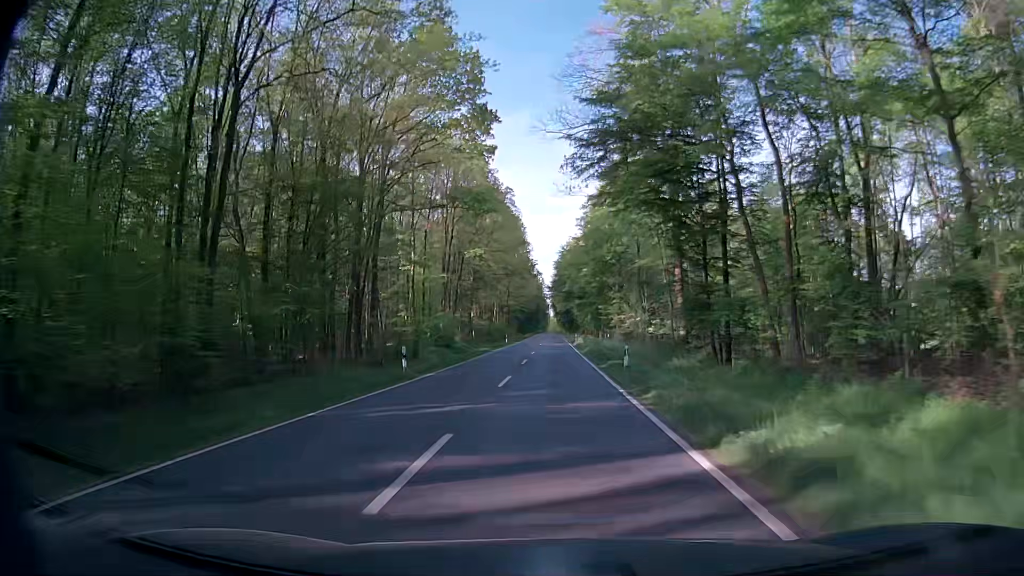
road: secondary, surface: asphalt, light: Day
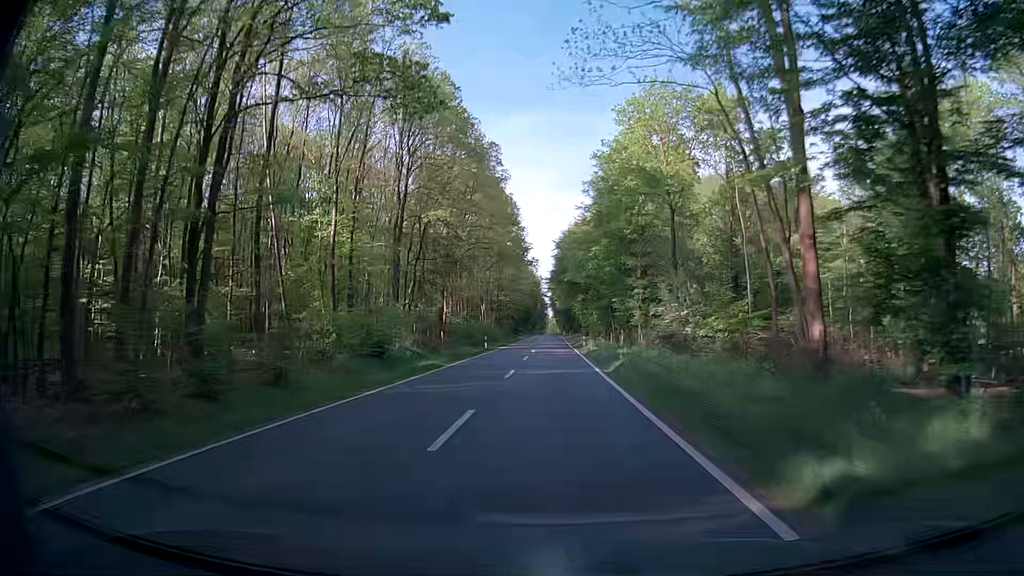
(+0.3, +21.5) m; +1°
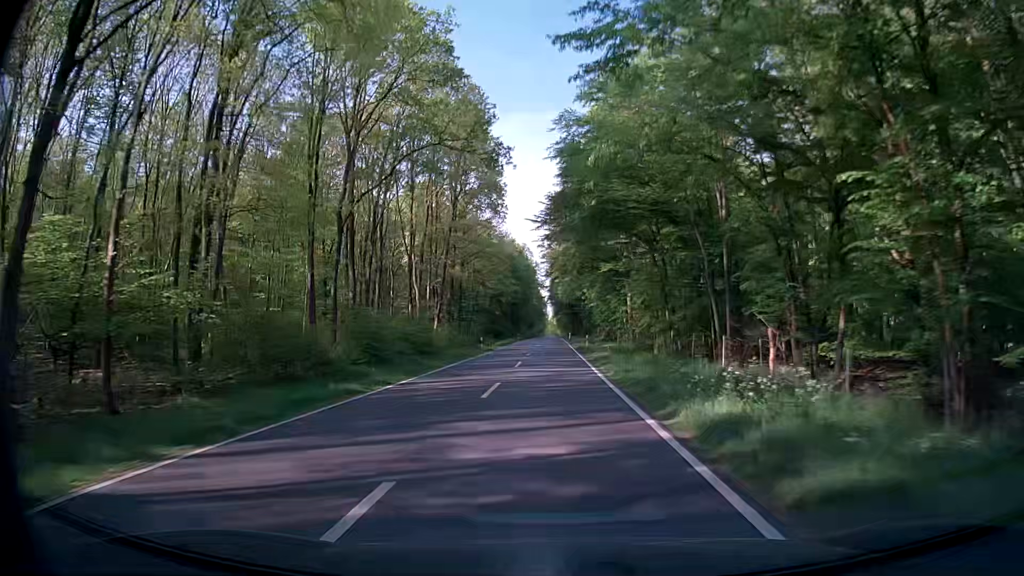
(-0.1, +53.6) m; -1°
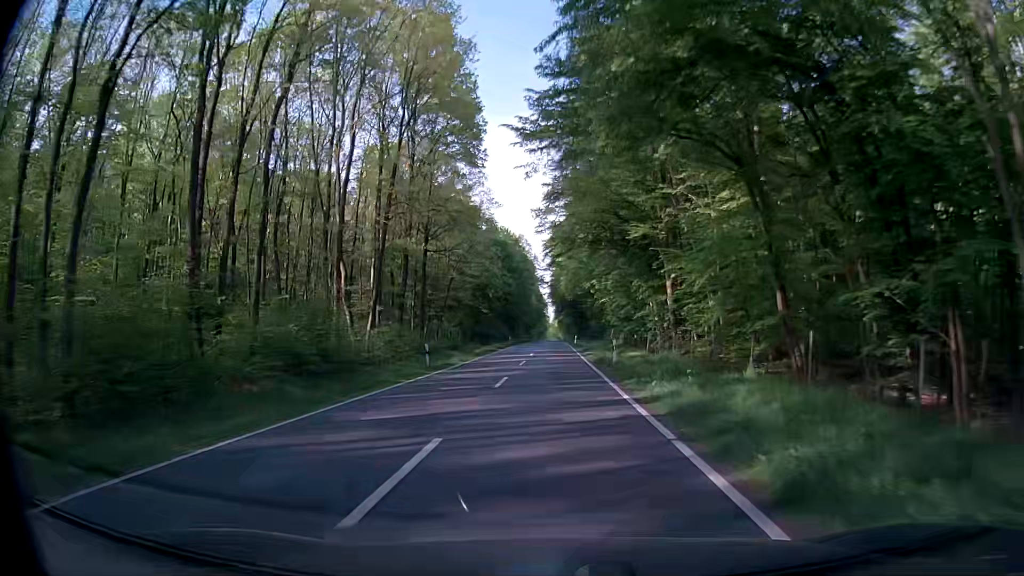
(+0.2, +21.5) m; 0°
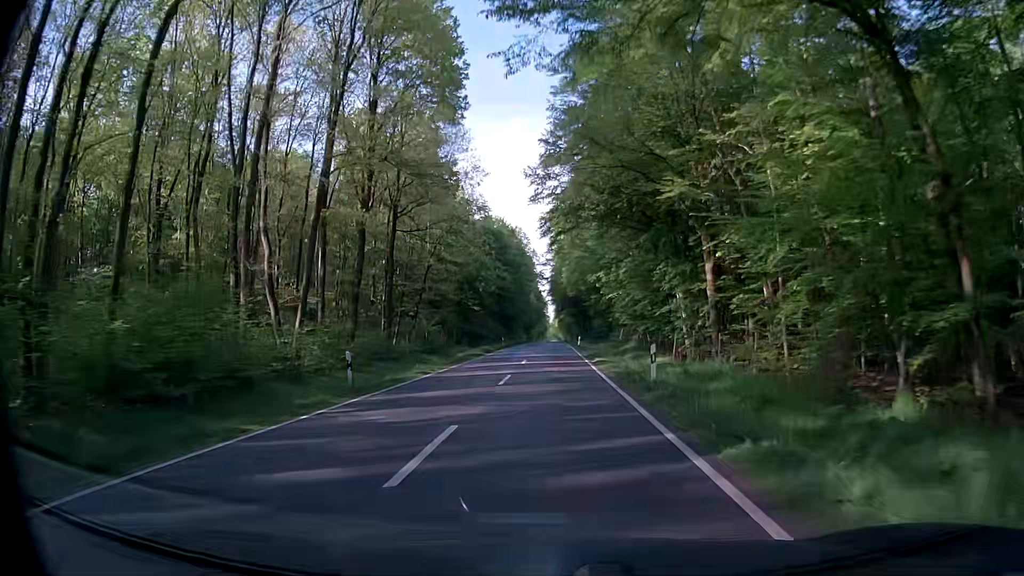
(0.0, +10.7) m; +1°
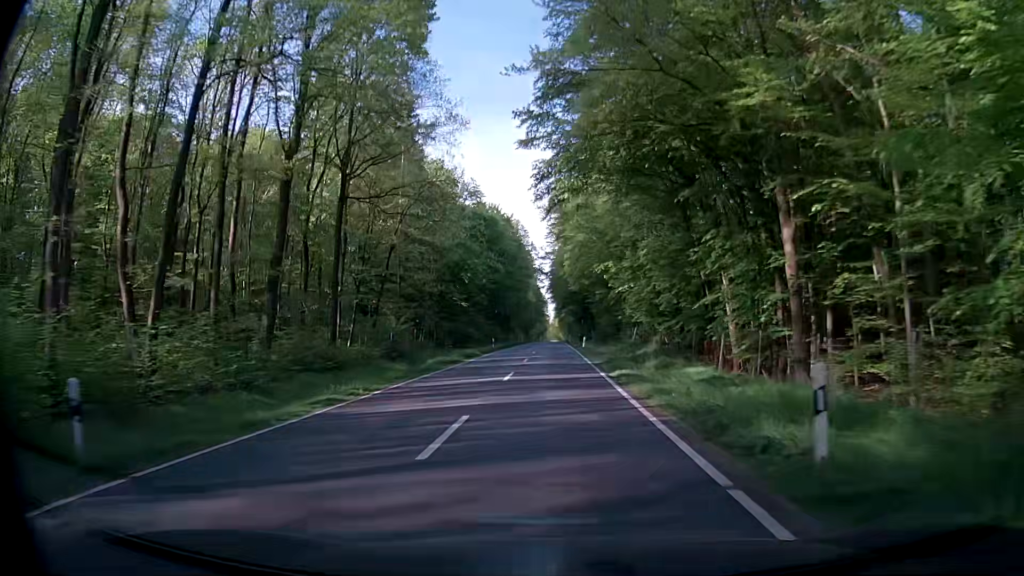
(-0.1, +10.7) m; 0°
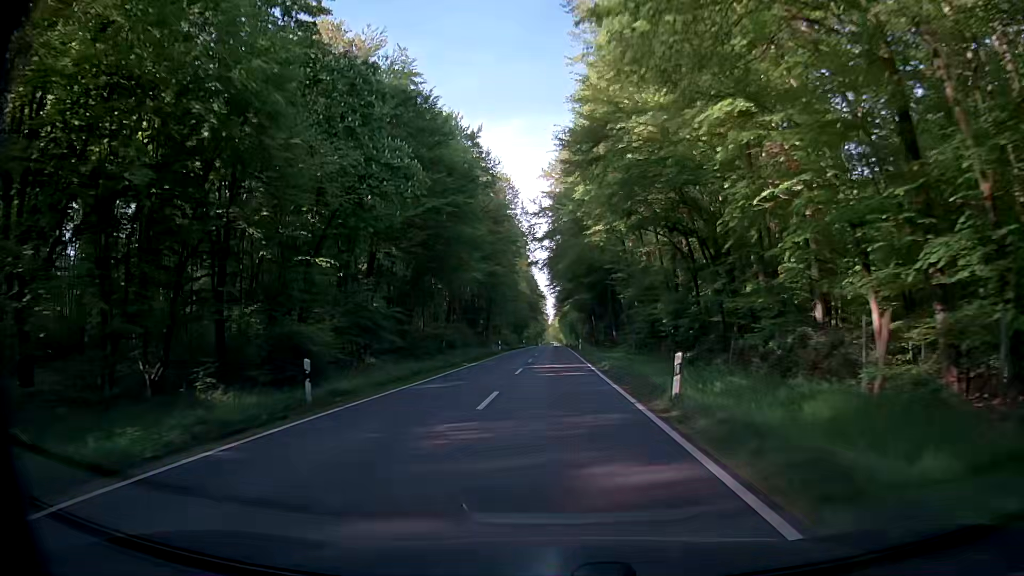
(-0.1, +42.9) m; 0°
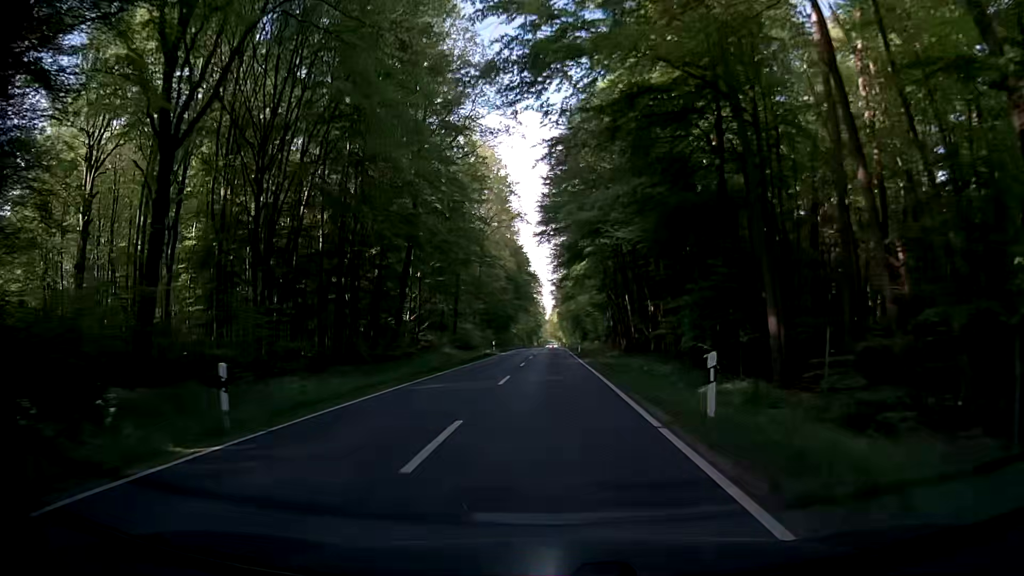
(+0.6, +53.8) m; +1°
(0, +10) (0, +20) (-1, +30) (-1, +40) (-1, +50) (-1, +60) (-1, +70) (-2, +80) (-2, +90) (-2, +100) m
